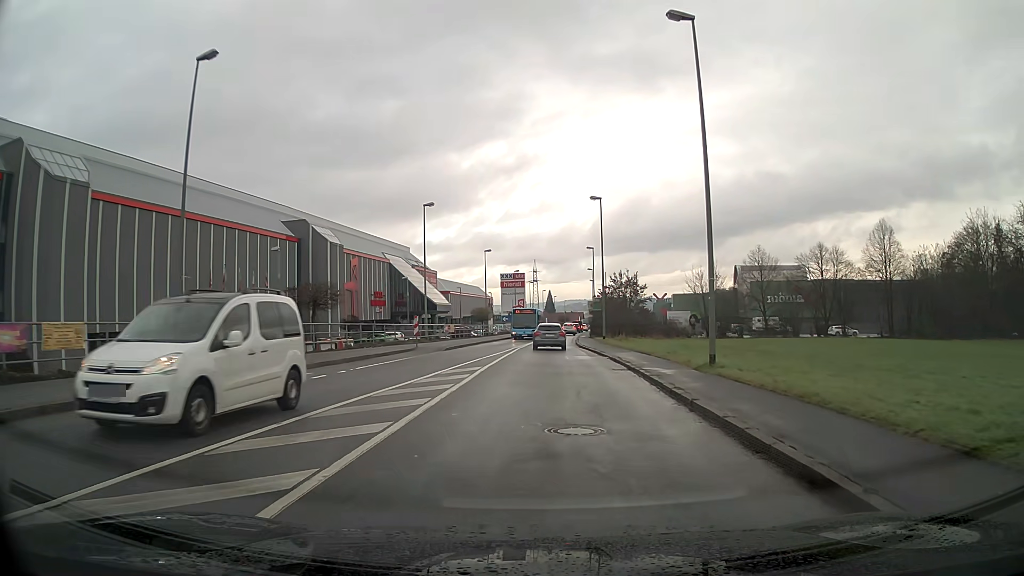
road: tertiary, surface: asphalt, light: Day
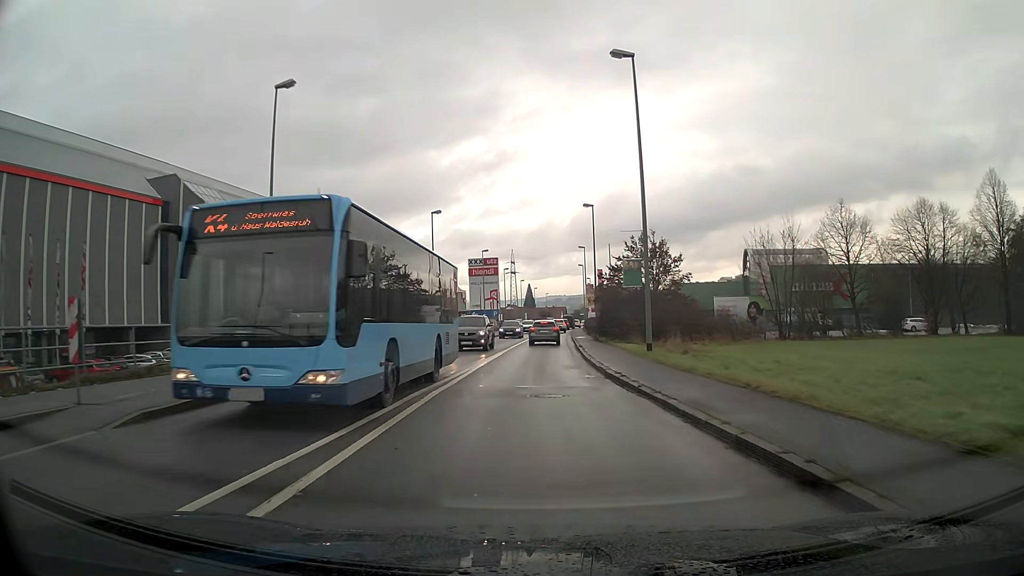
(+0.4, +26.1) m; +1°
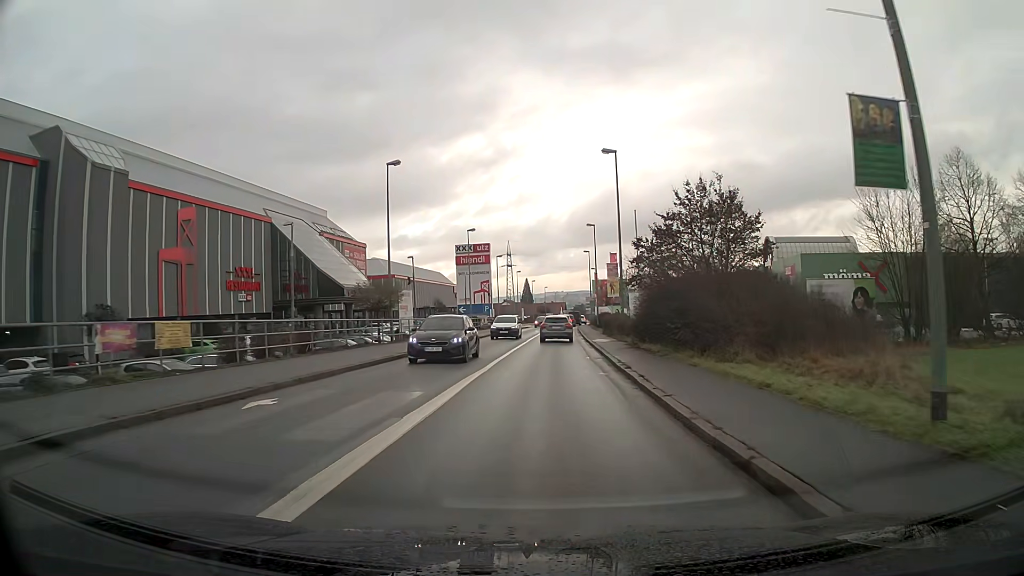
(0.0, +16.0) m; +1°
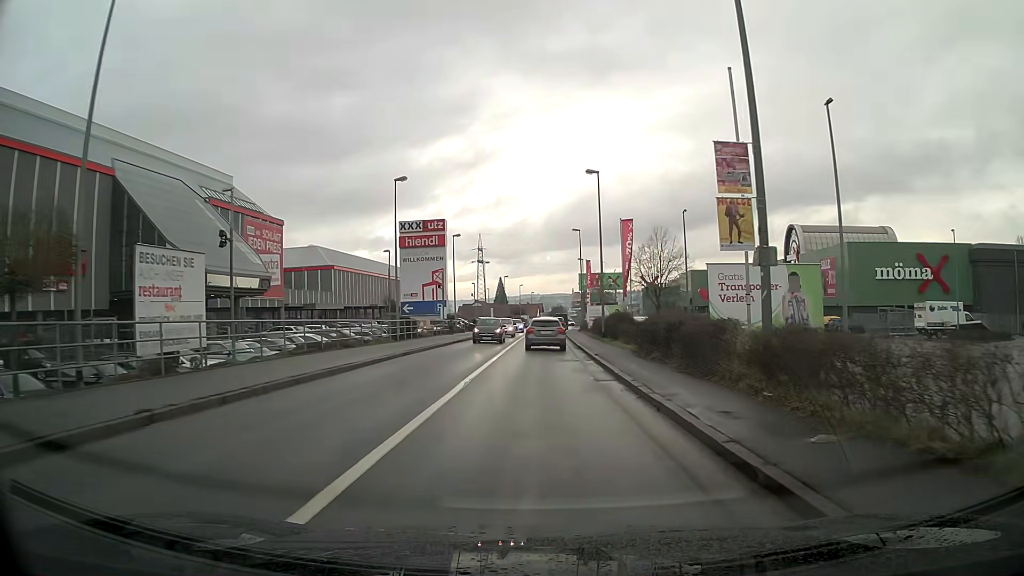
(+0.5, +25.4) m; +2°
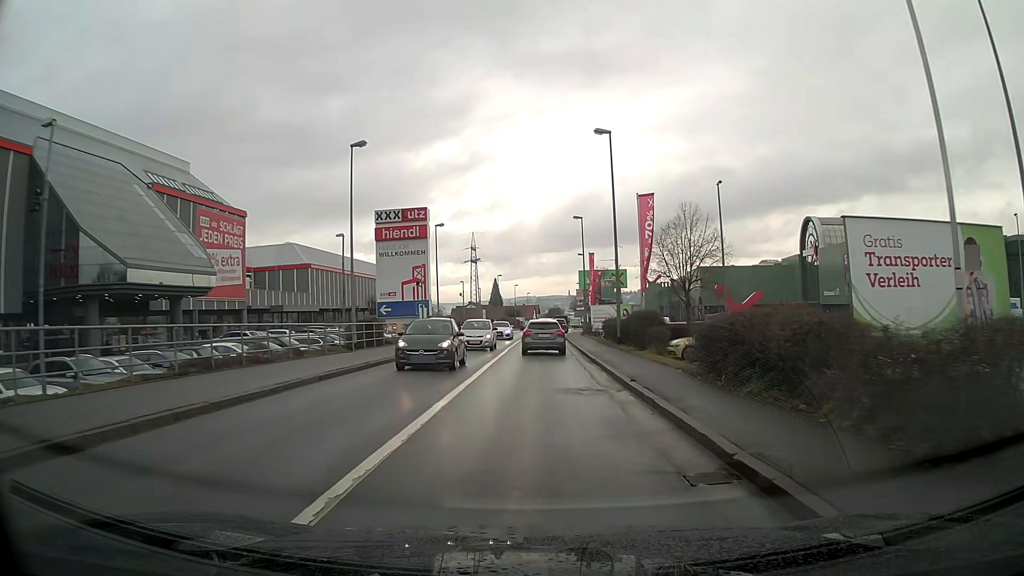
(0.0, +9.3) m; 0°
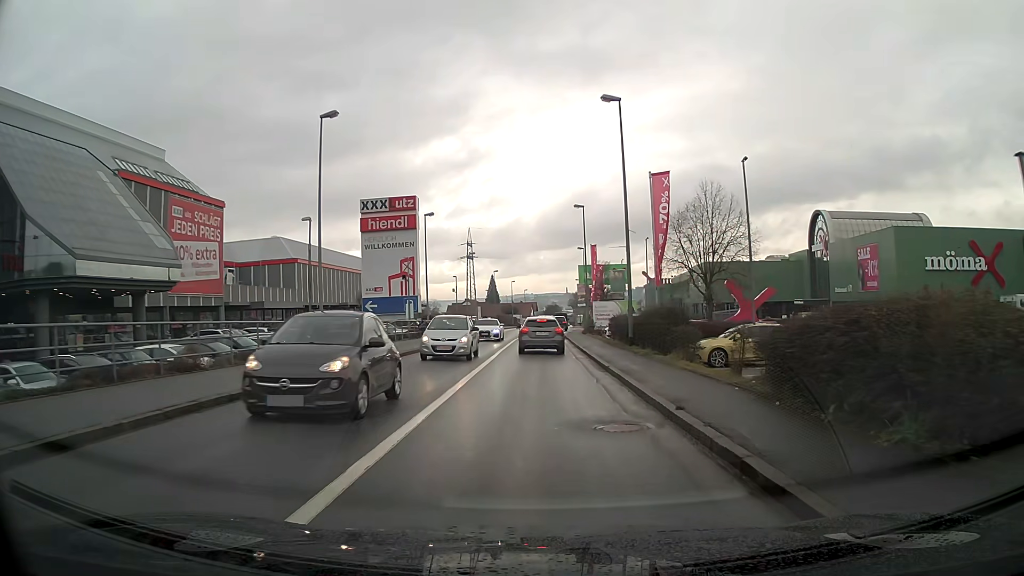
(0.0, +4.6) m; 0°
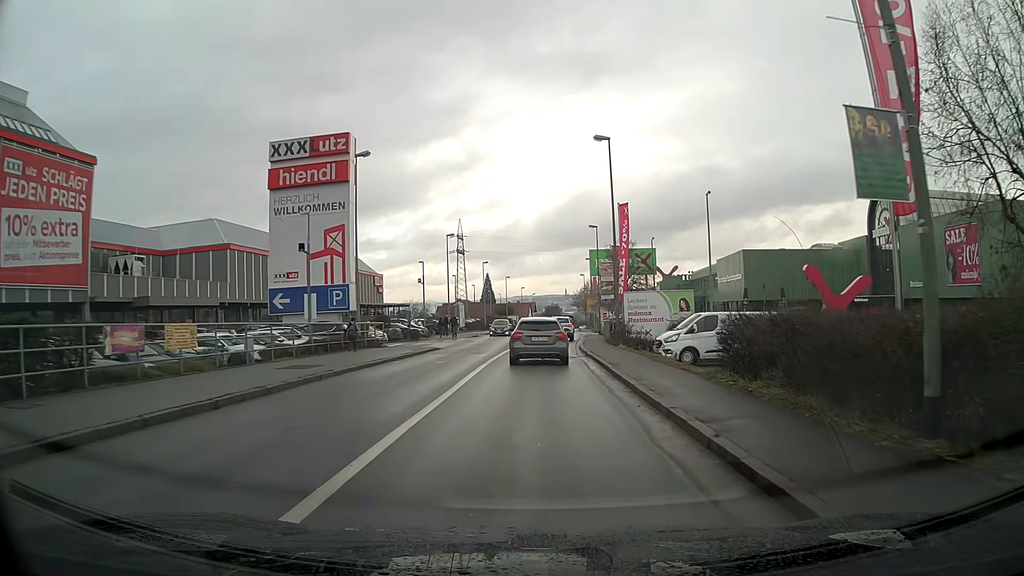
(+0.1, +20.9) m; 0°
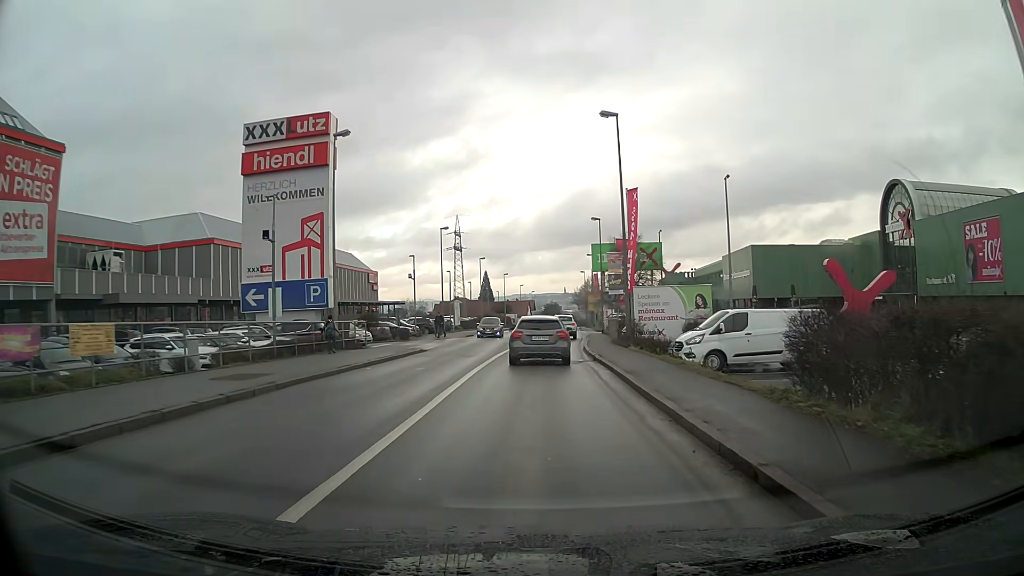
(0.0, +3.7) m; 0°
(0, +10) (0, +20) (+1, +30) (+1, +40) (+2, +50) (+3, +60) (+3, +70) (+4, +80) (+4, +90) (+5, +100) m
